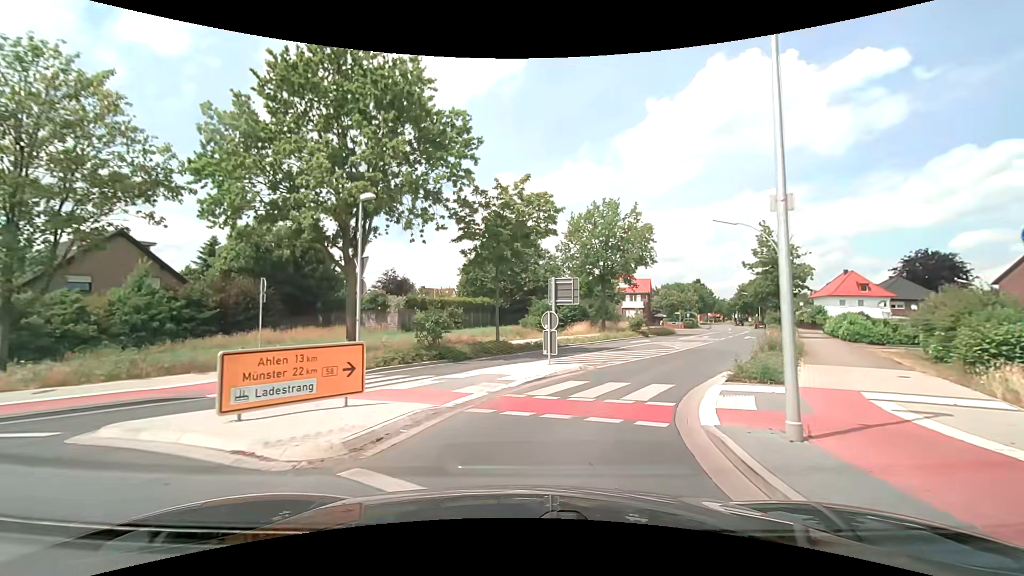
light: Day
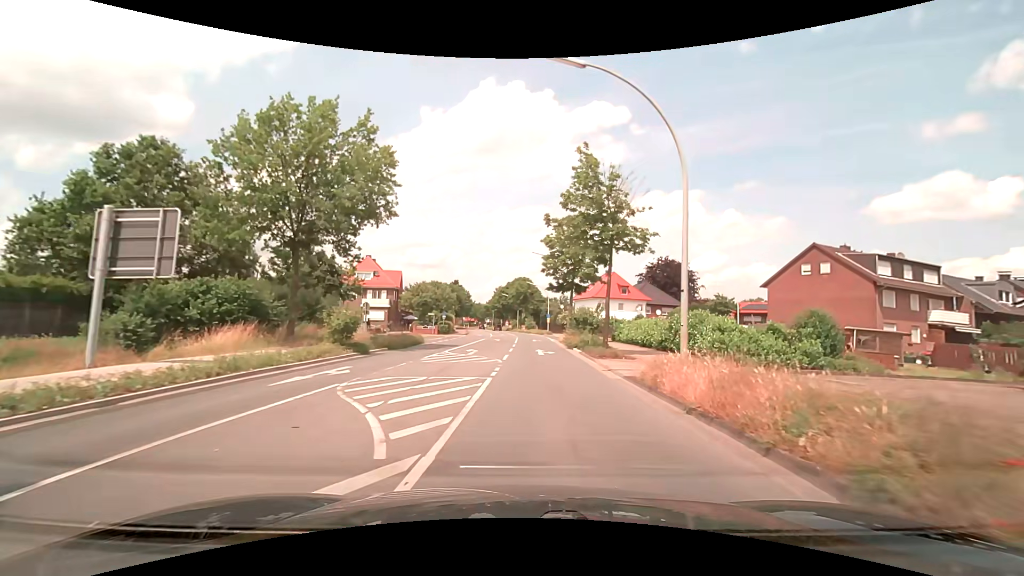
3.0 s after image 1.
(+6.4, +22.7) m; +27°
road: secondary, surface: asphalt
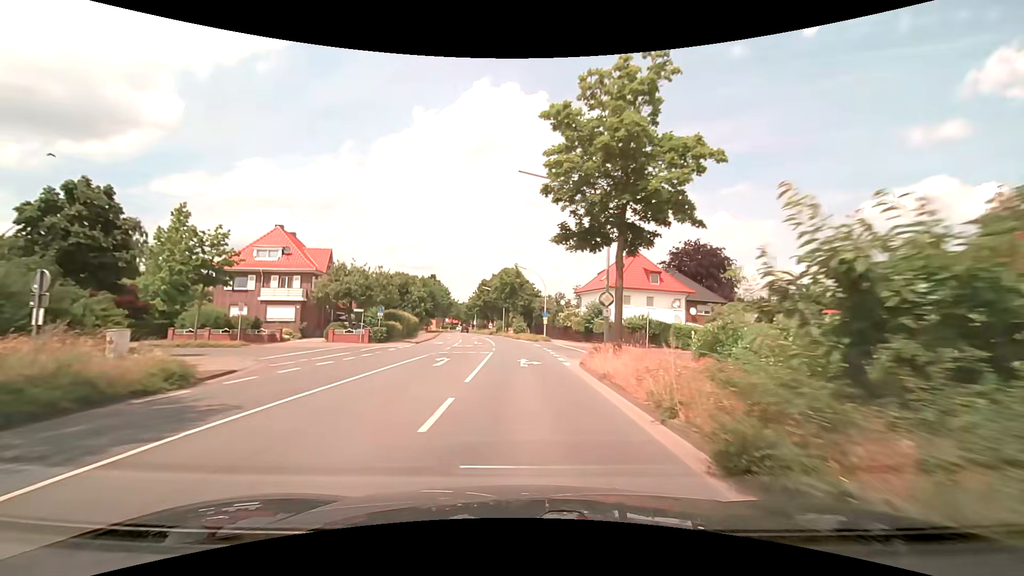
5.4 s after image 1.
(+0.5, +25.0) m; +1°
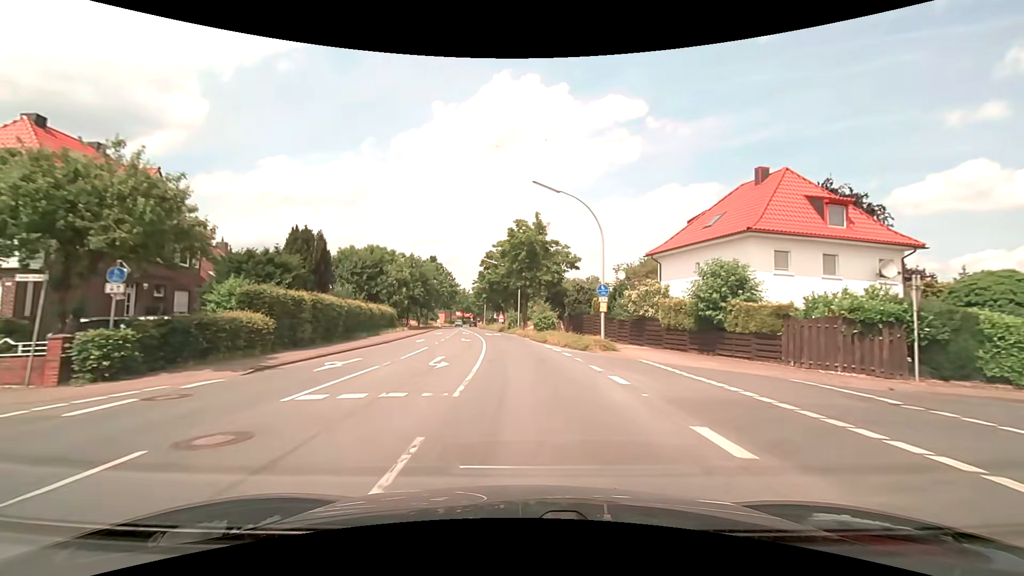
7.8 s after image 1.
(-0.3, +28.6) m; -2°
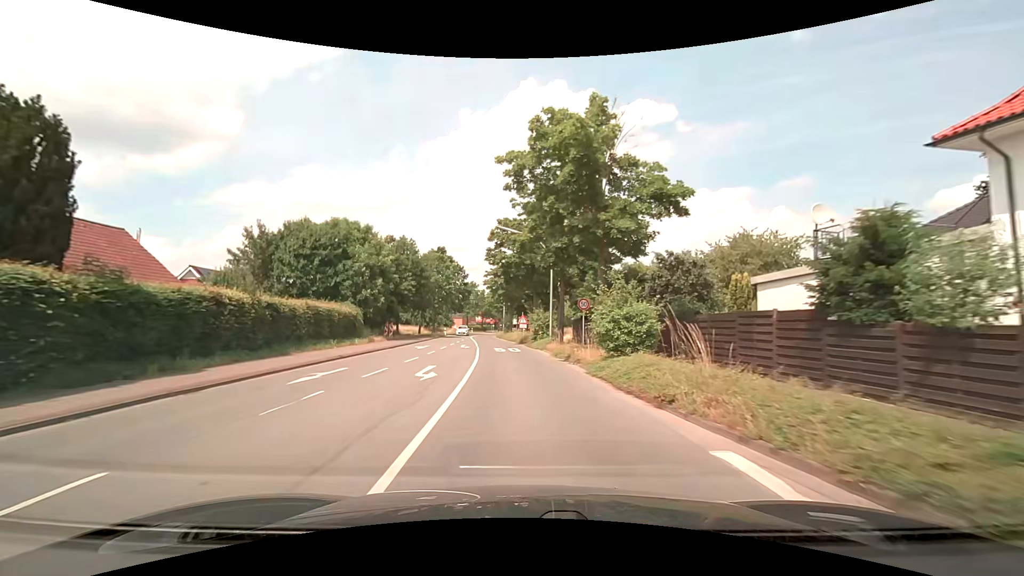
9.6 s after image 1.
(-0.5, +22.0) m; -3°
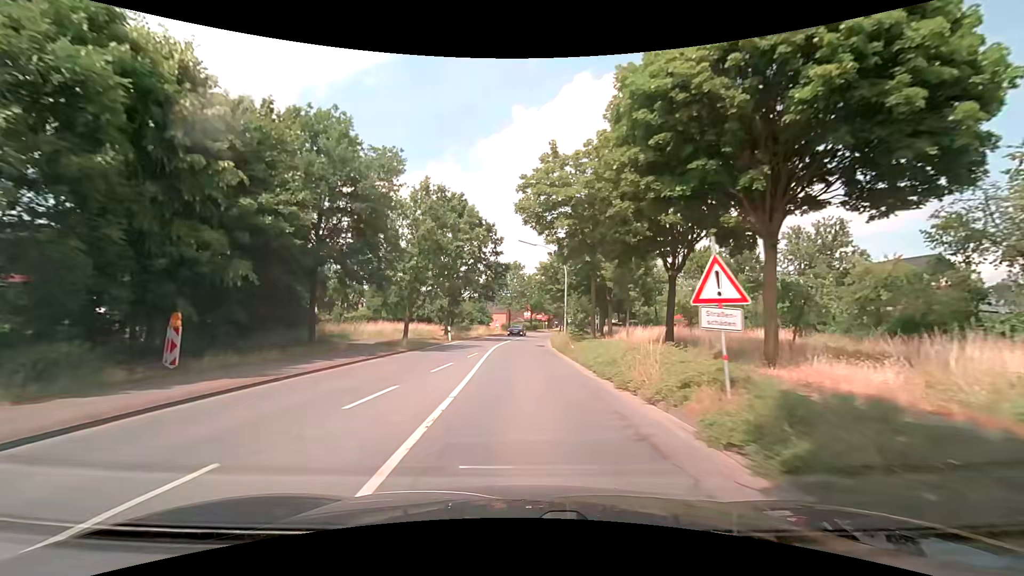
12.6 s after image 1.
(-1.9, +36.5) m; -6°
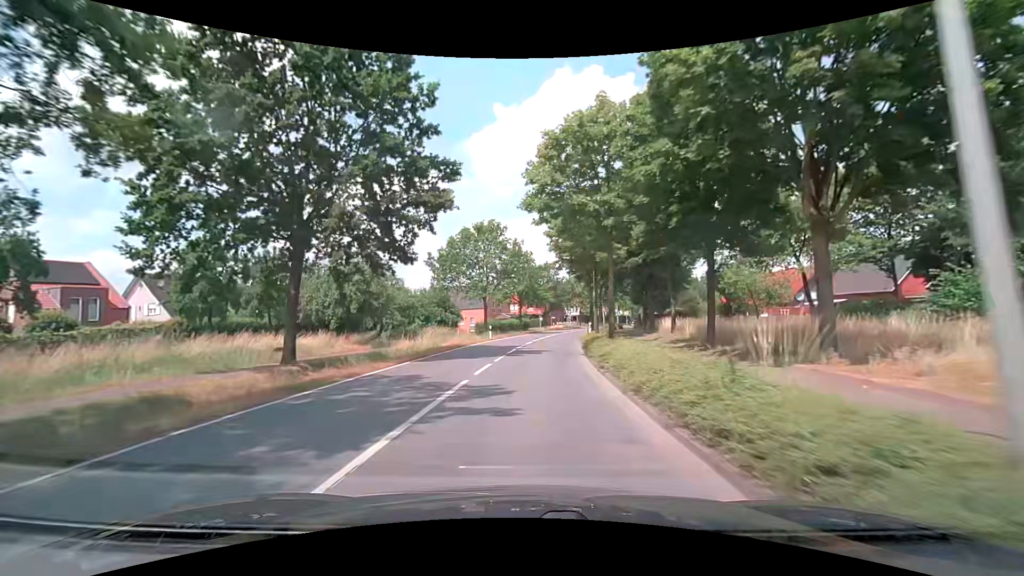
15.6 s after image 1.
(+0.4, +35.1) m; +3°
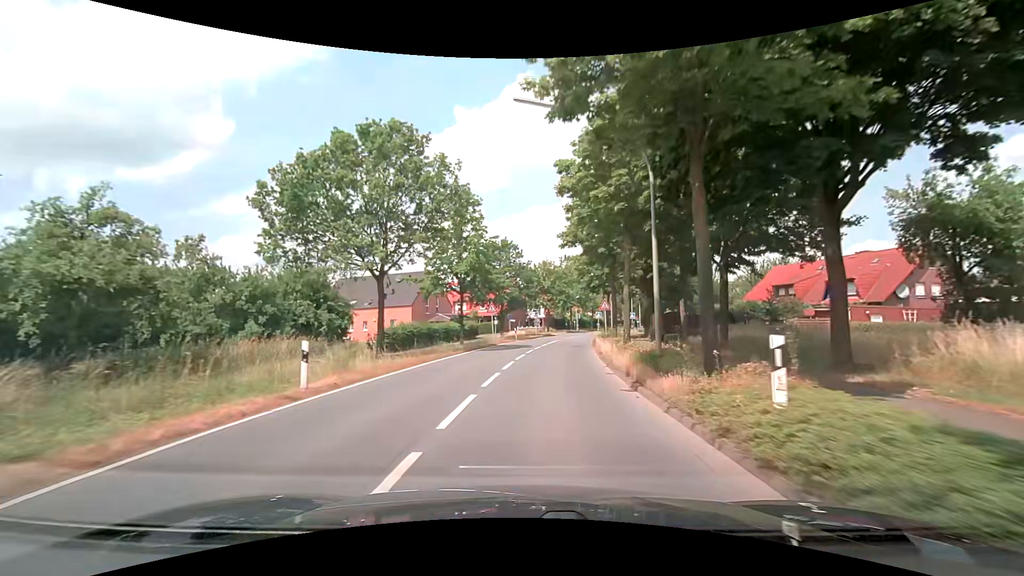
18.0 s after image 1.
(+0.5, +28.2) m; +4°
(0, +10) (+1, +20) (+1, +30) (+3, +40) (+5, +50) (+7, +59) (+9, +69) (+12, +79) (+16, +88) (+19, +97) m
